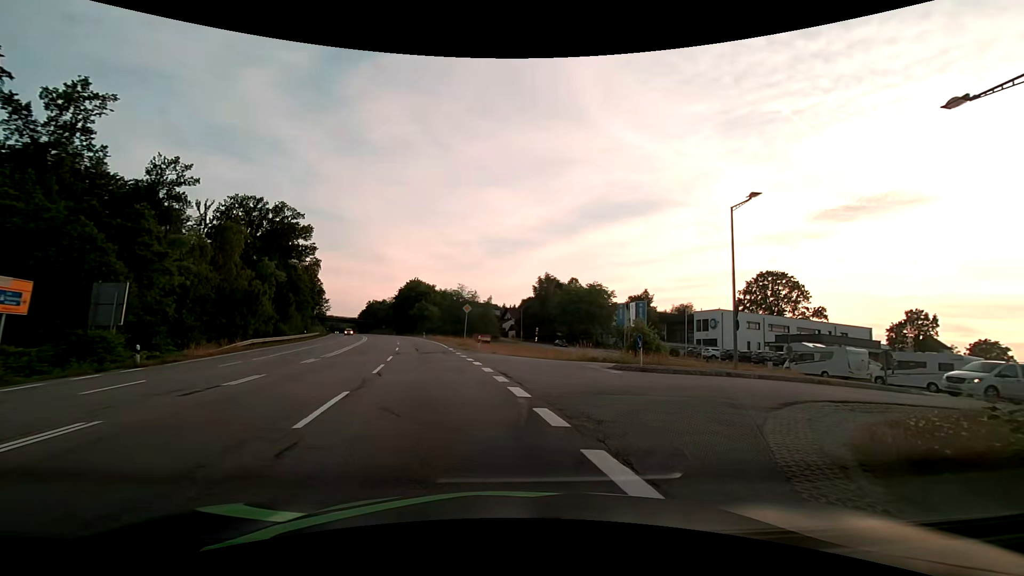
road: secondary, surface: asphalt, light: Day
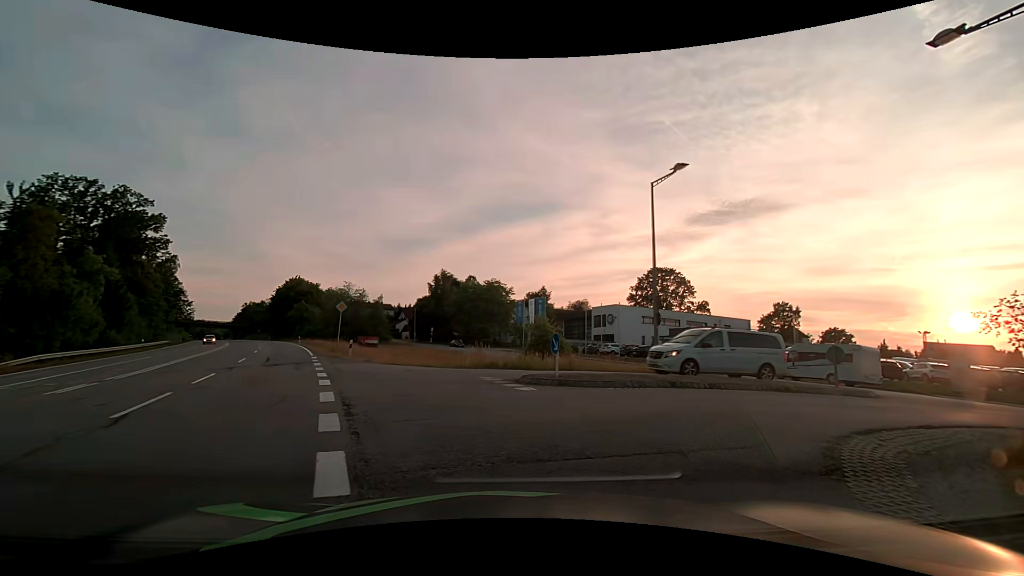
(+0.6, +5.4) m; +14°
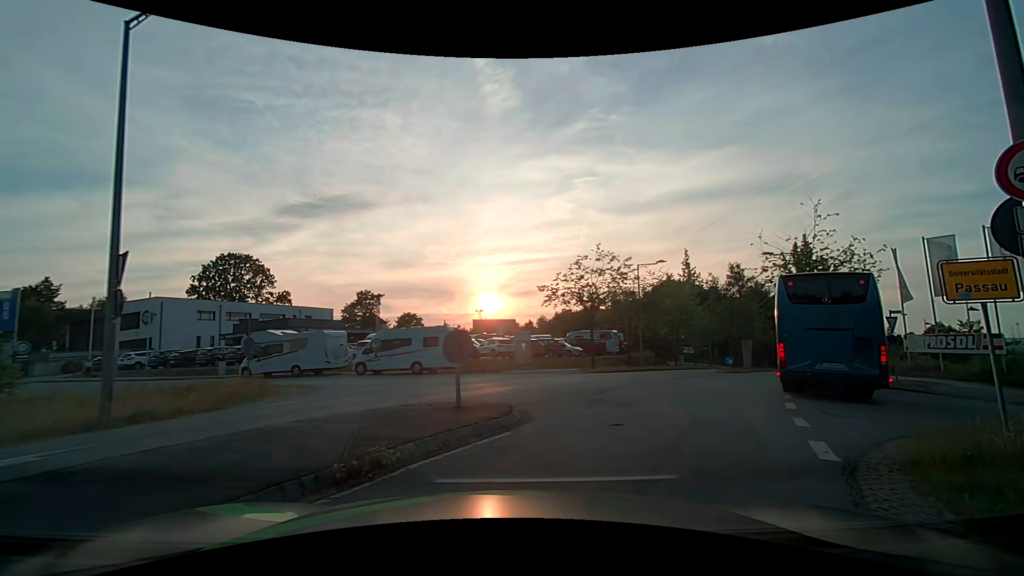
(+3.5, +10.1) m; +44°
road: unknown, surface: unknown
